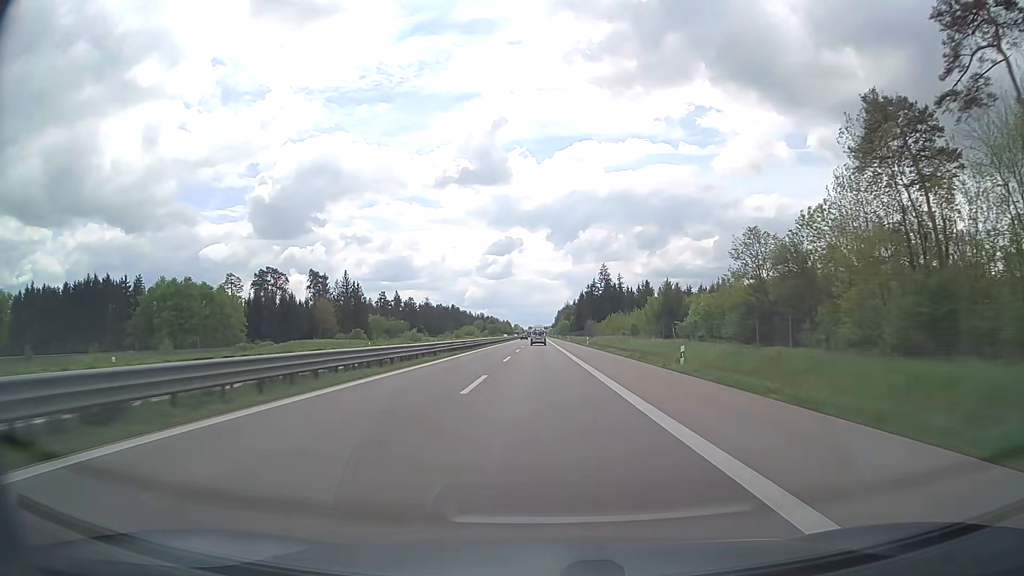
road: trunk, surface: asphalt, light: Day
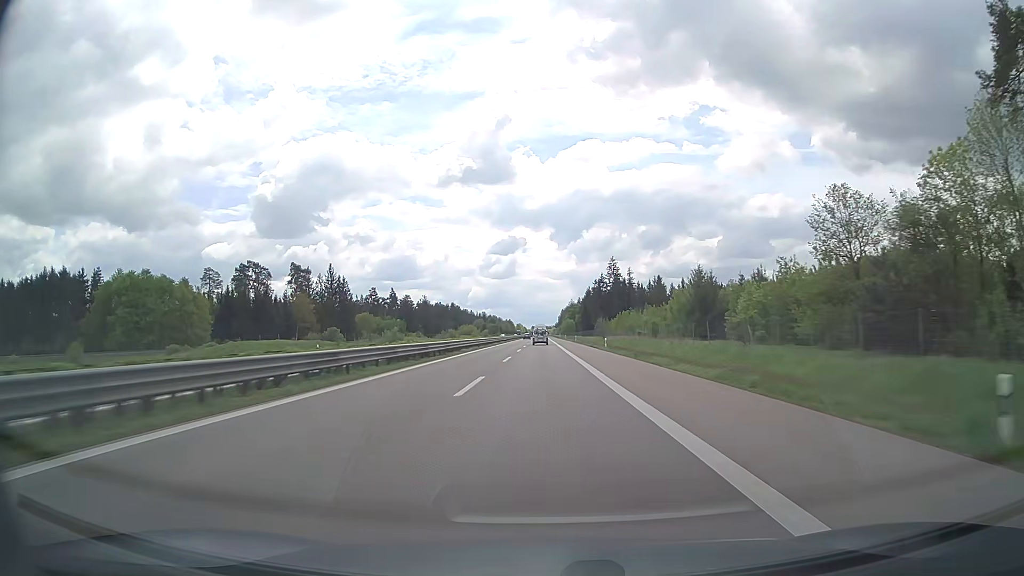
(-0.1, +18.9) m; 0°
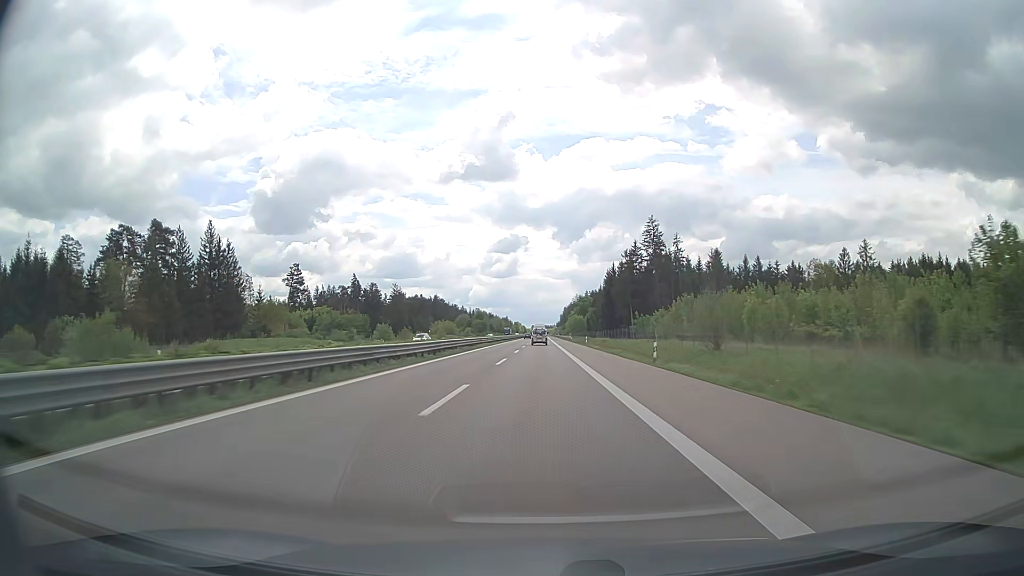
(-0.3, +75.5) m; 0°
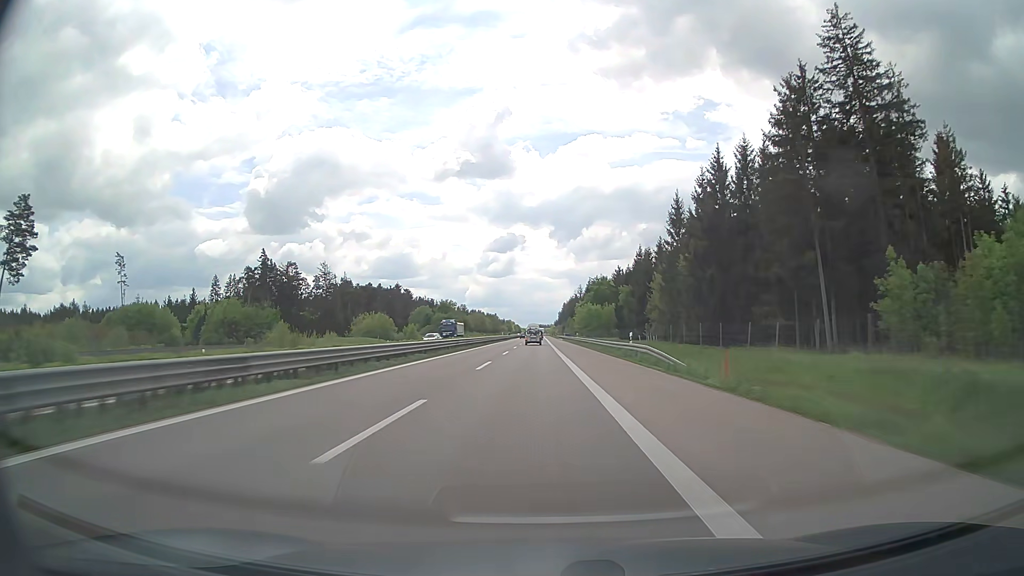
(+0.3, +94.0) m; 0°
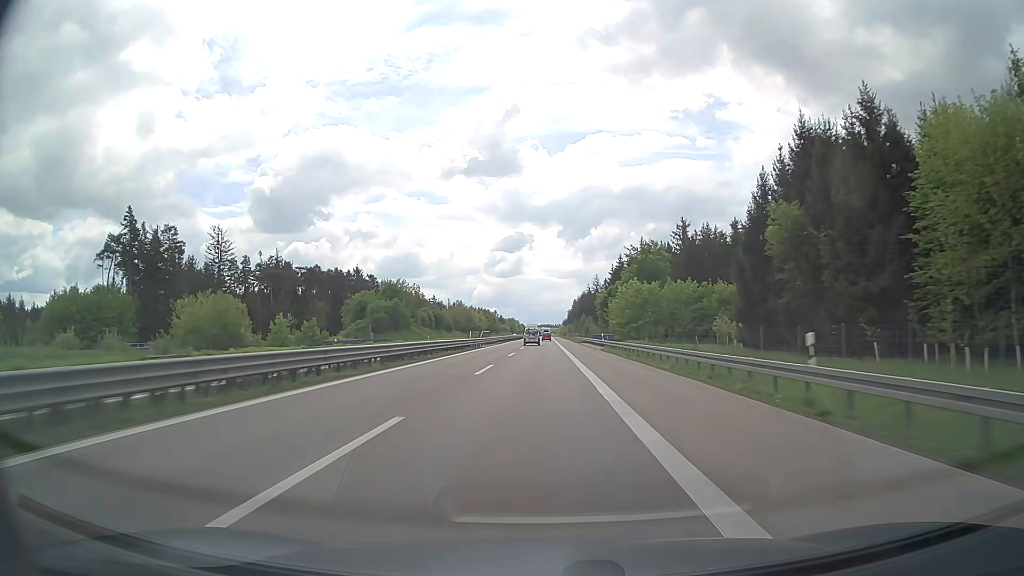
(-0.5, +75.0) m; -1°
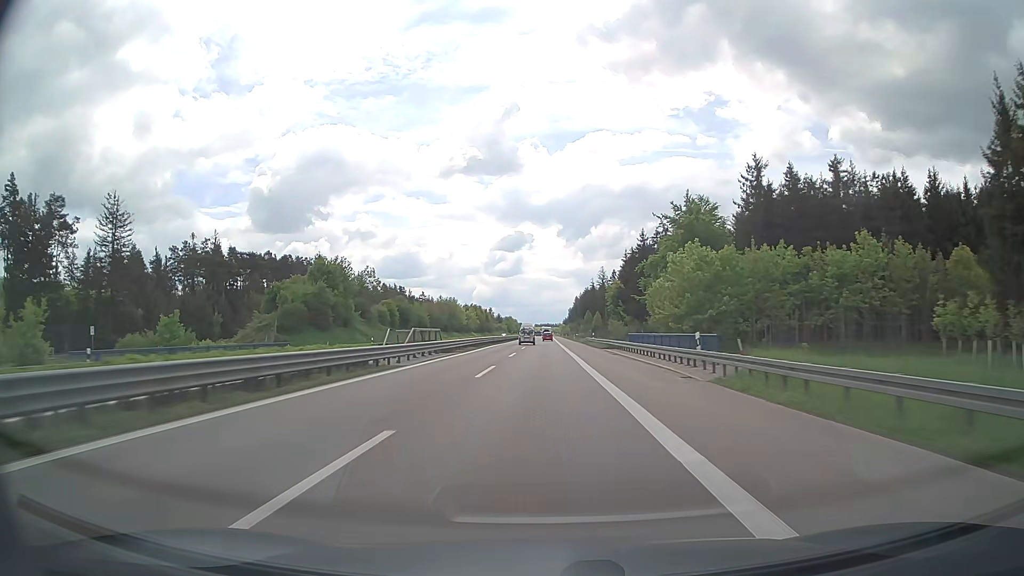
(0.0, +37.4) m; 0°
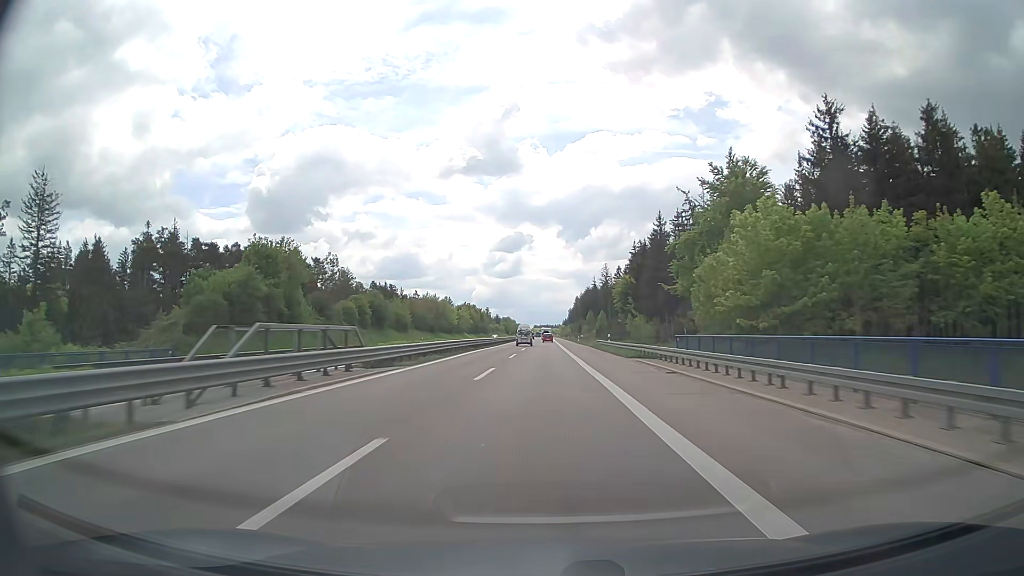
(0.0, +18.8) m; 0°
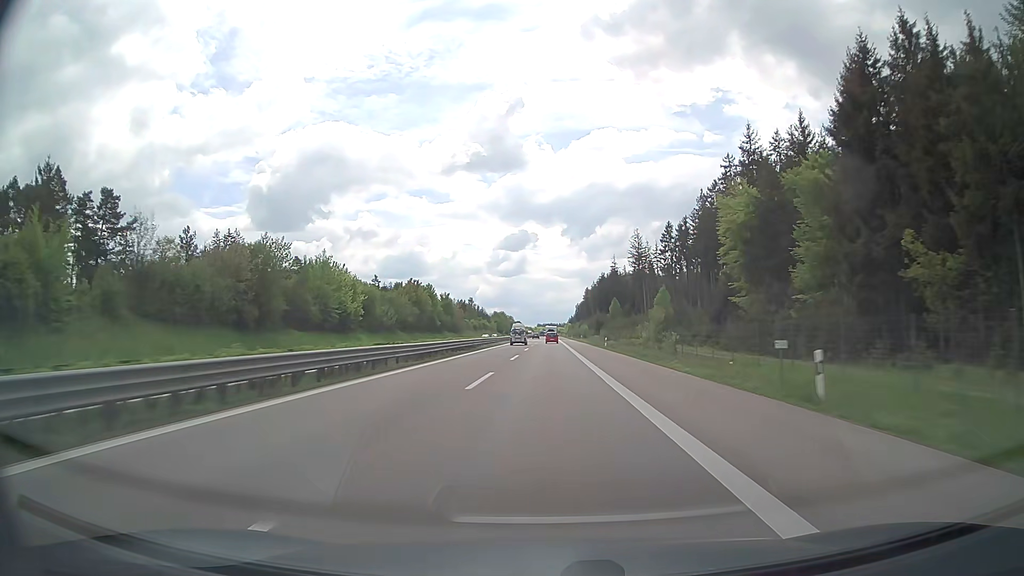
(+0.5, +93.9) m; 0°
(0, +10) (0, +20) (0, +30) (0, +40) (0, +50) (0, +60) (0, +70) (-1, +80) (-1, +90) (-1, +100) m
